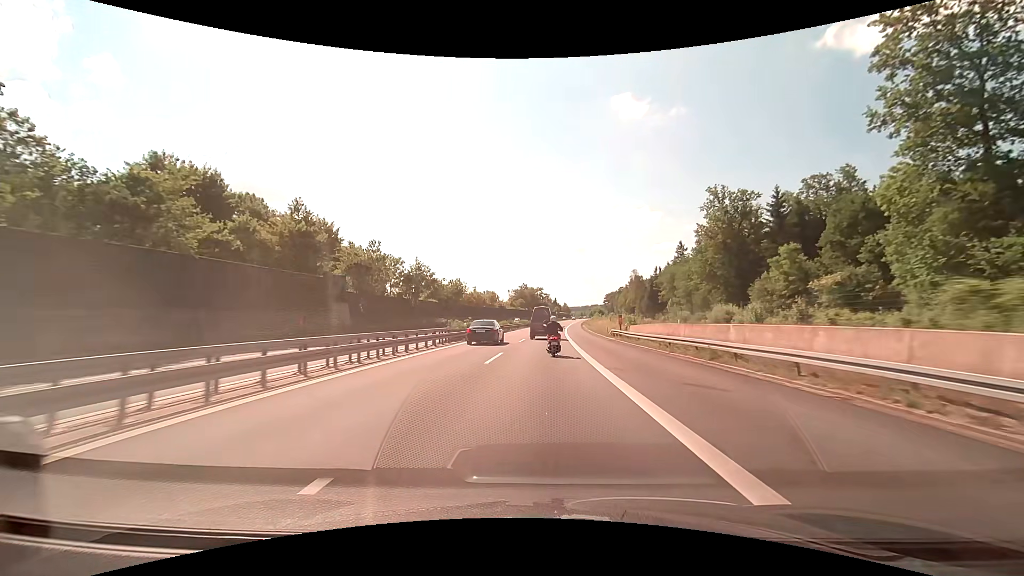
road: motorway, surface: asphalt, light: Day
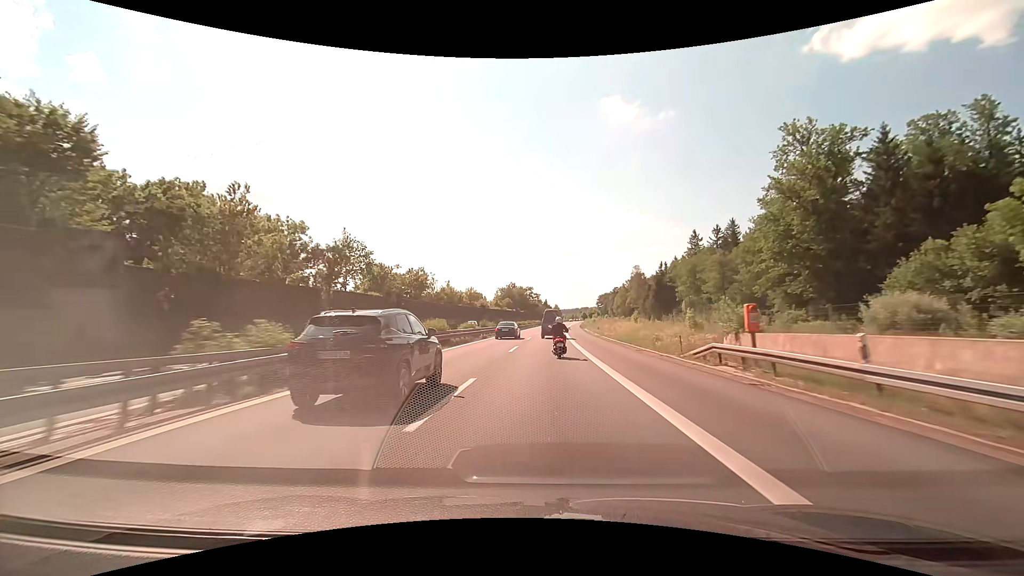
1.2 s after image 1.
(+0.2, +28.2) m; +1°
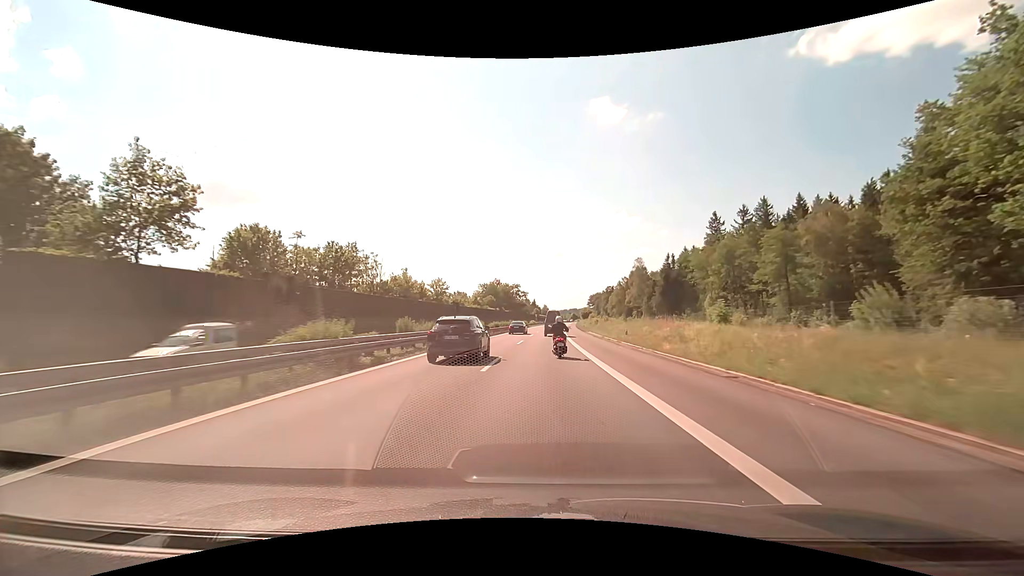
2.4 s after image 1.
(+0.4, +28.3) m; +1°
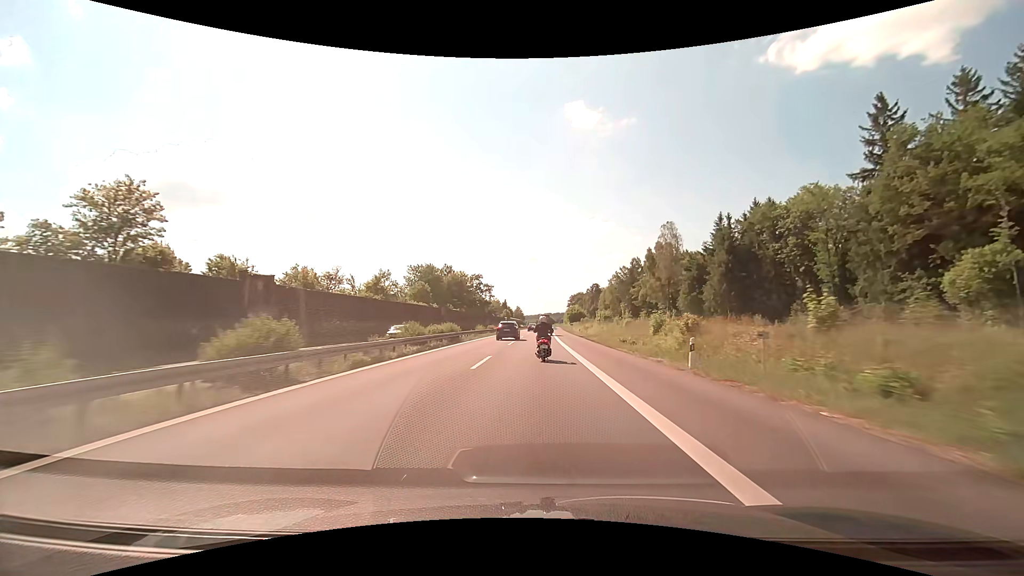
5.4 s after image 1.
(+2.0, +71.2) m; +3°
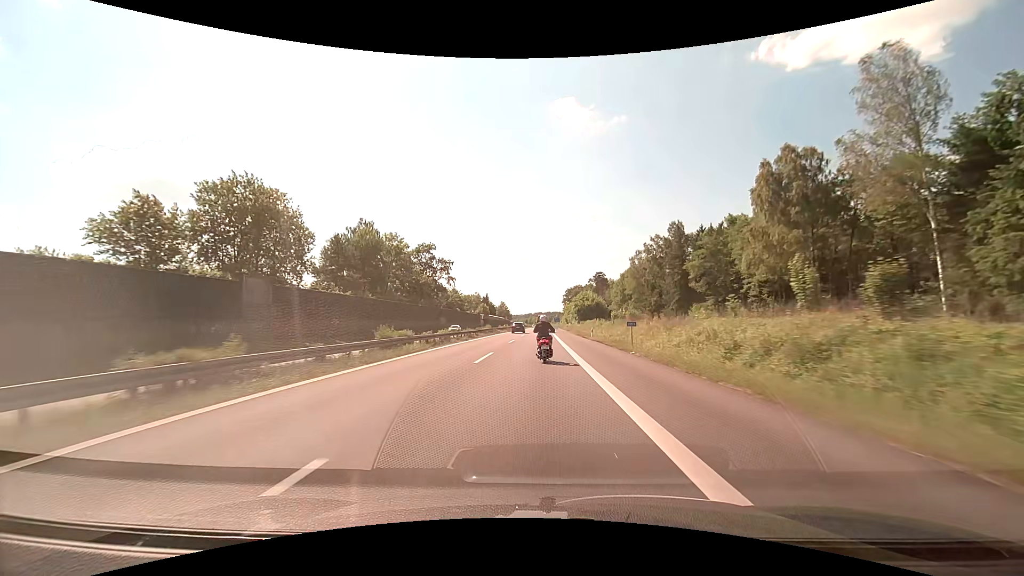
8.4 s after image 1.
(+0.7, +69.9) m; +1°
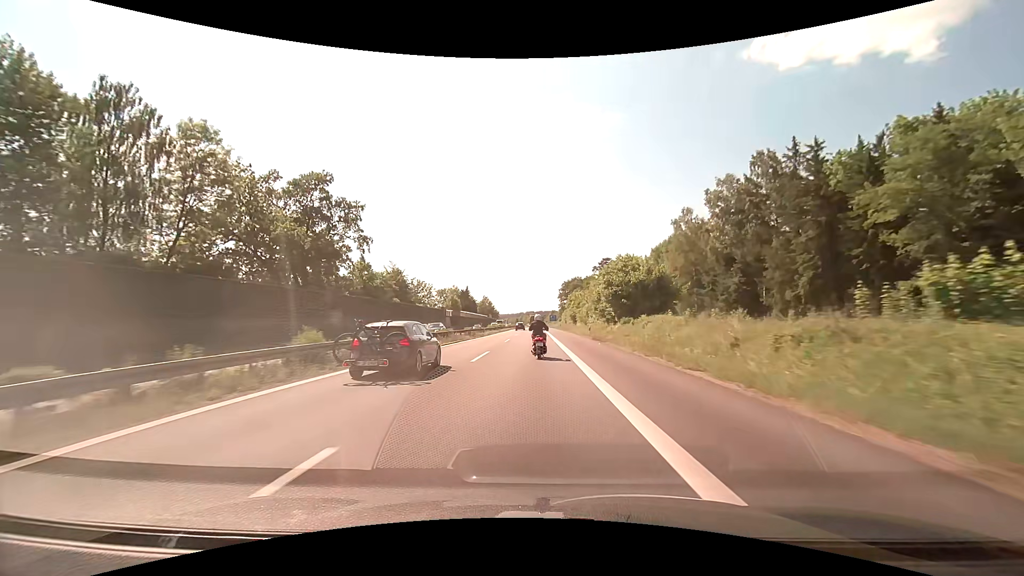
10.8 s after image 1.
(+0.5, +53.6) m; +1°
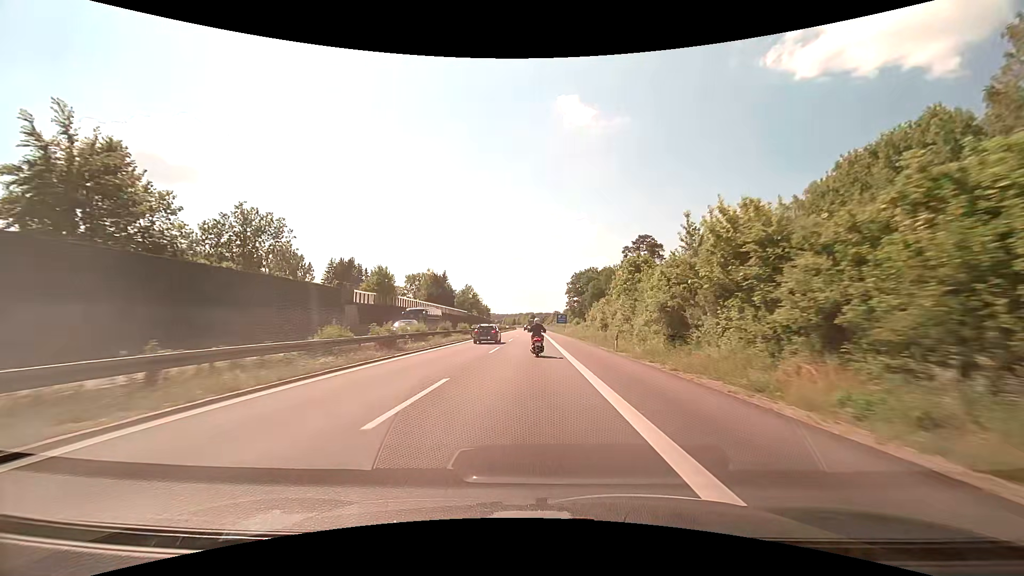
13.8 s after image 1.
(-0.3, +65.3) m; 0°
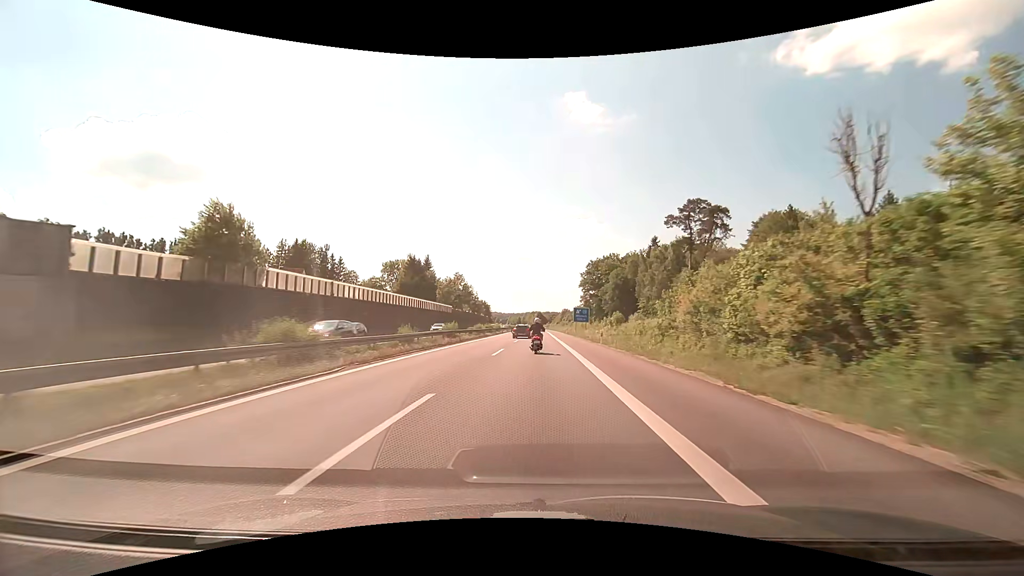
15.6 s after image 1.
(-0.3, +39.1) m; -1°
(0, +10) (0, +20) (0, +30) (0, +40) (0, +50) (0, +60) (0, +70) (0, +80) (0, +90) (0, +100) m
